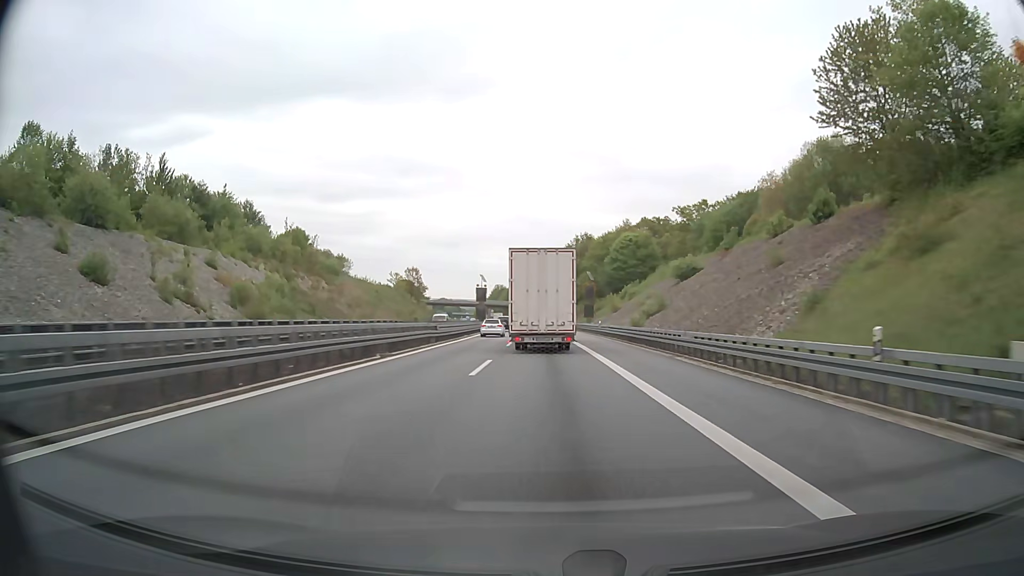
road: motorway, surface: asphalt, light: Day
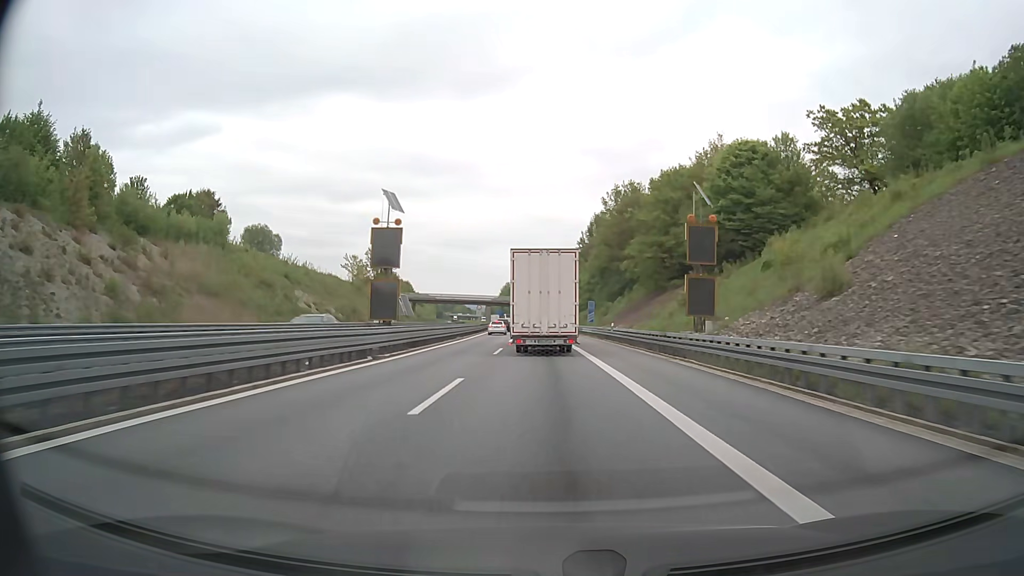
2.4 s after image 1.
(-0.6, +61.0) m; -1°
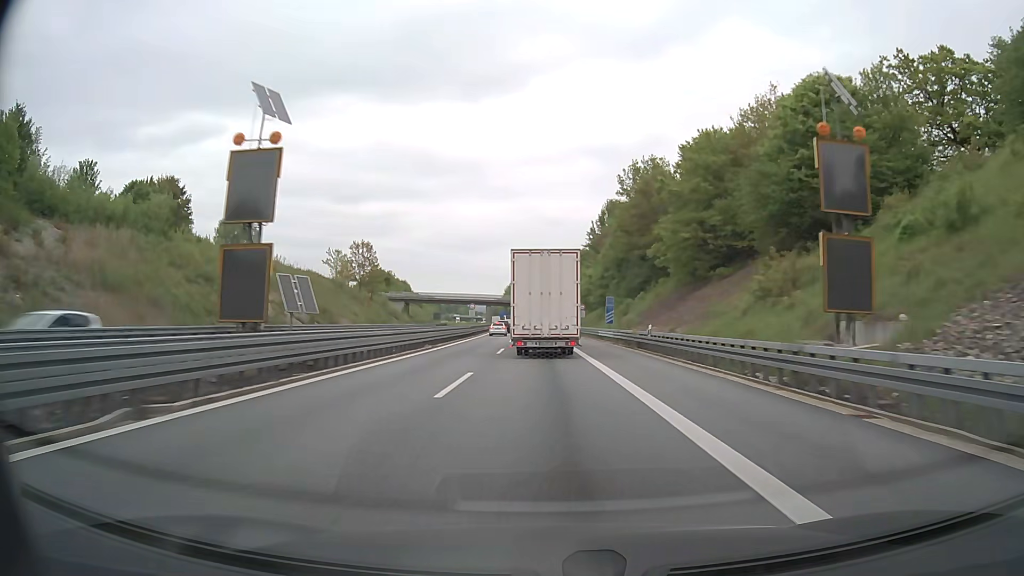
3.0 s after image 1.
(-0.1, +15.6) m; 0°
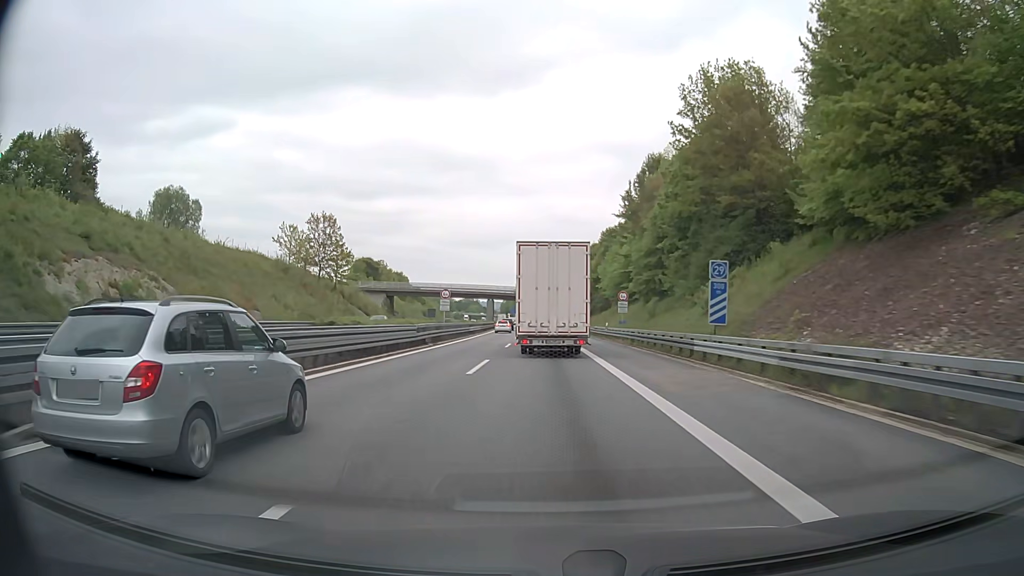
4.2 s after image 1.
(-0.3, +31.7) m; -1°
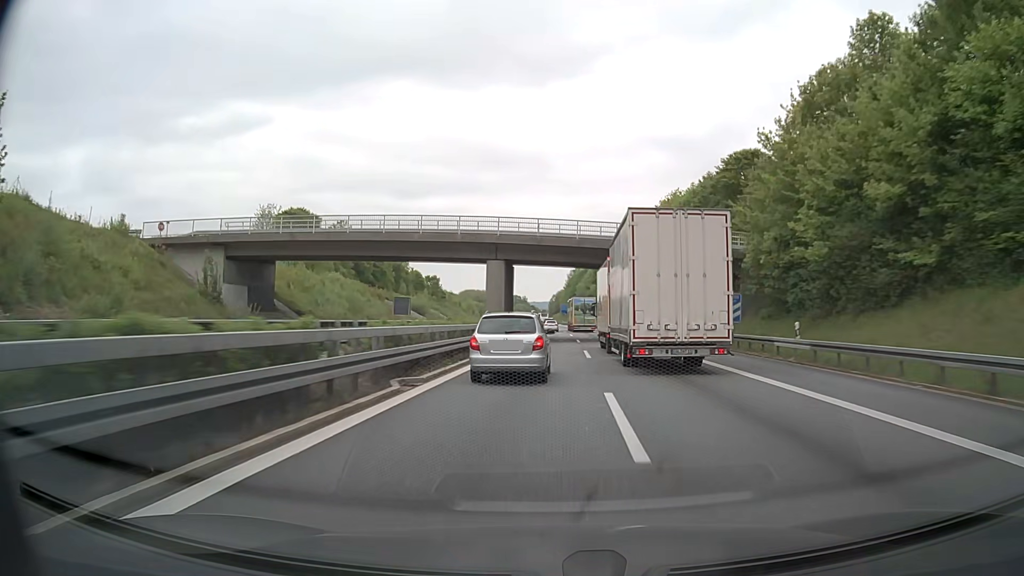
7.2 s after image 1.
(-3.6, +82.9) m; -4°
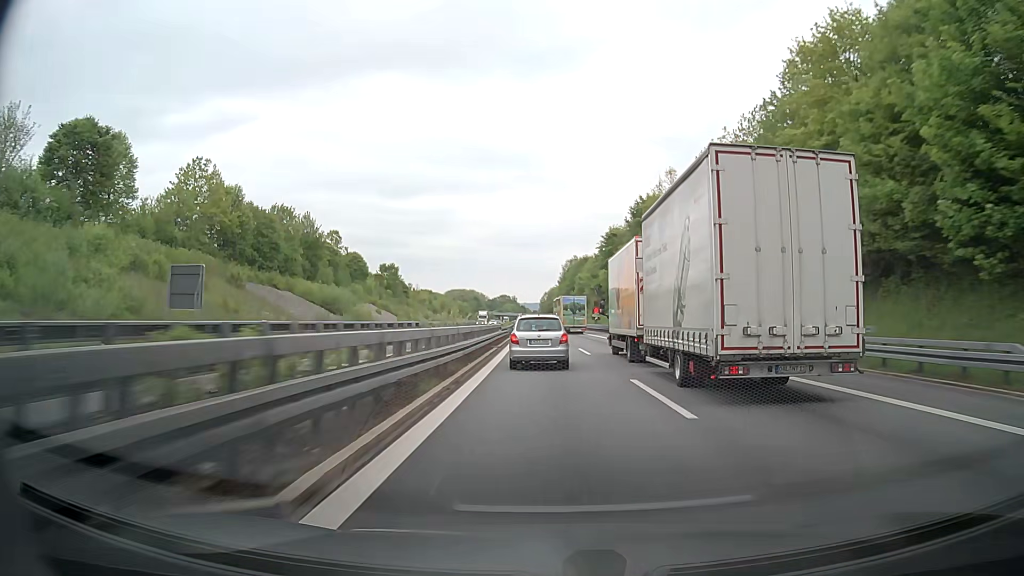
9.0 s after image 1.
(+0.3, +51.6) m; +1°
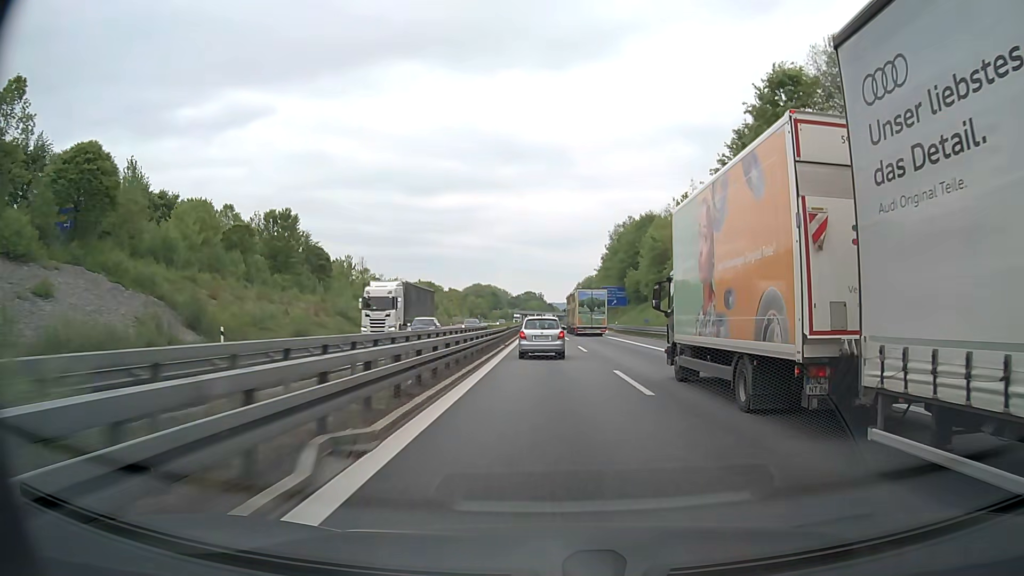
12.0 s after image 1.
(-2.1, +87.4) m; -2°
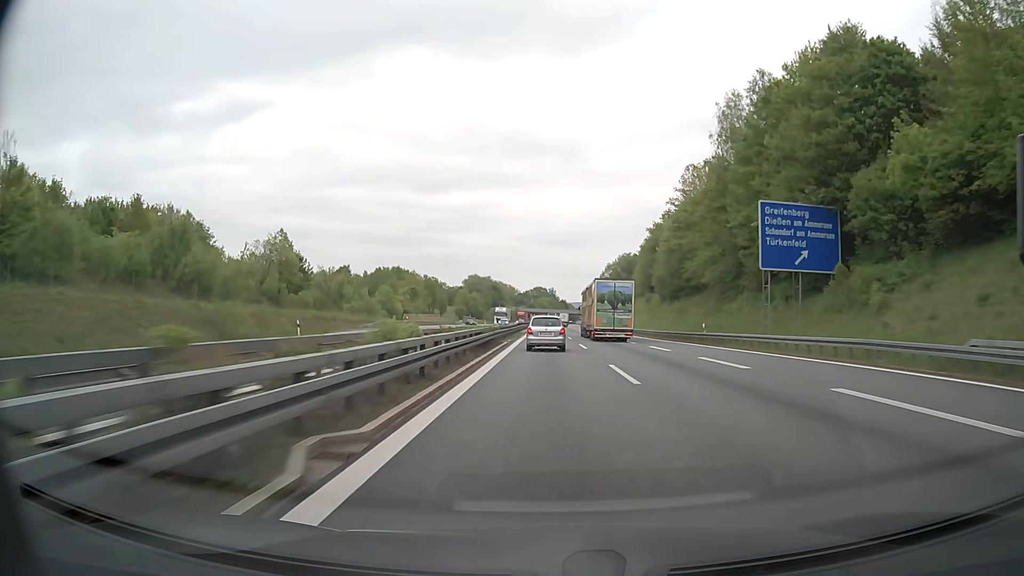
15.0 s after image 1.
(-1.0, +88.5) m; -1°
(0, +10) (0, +20) (0, +30) (0, +40) (0, +50) (0, +60) (0, +70) (0, +80) (0, +90) (0, +100) m
